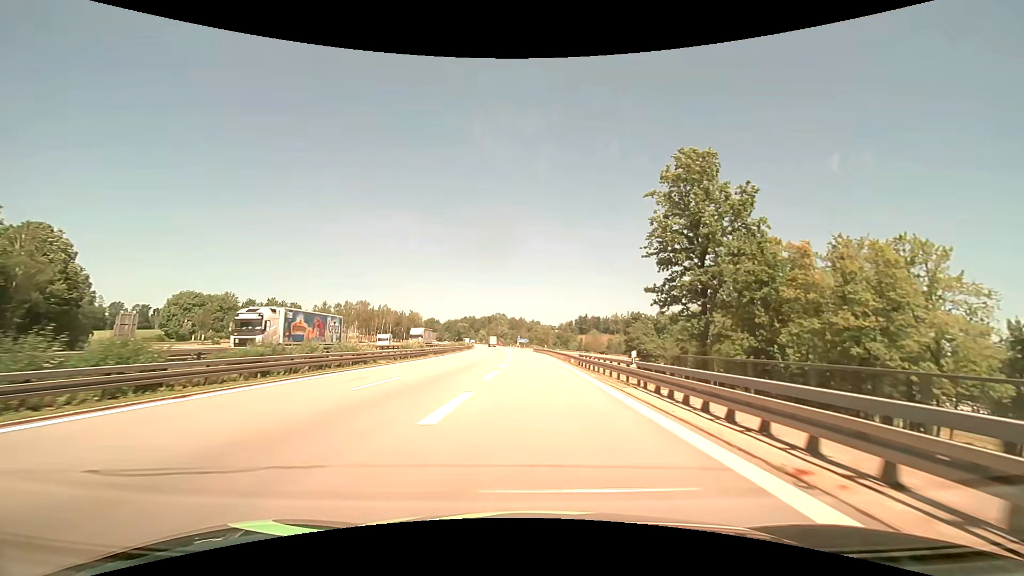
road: motorway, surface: asphalt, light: Day
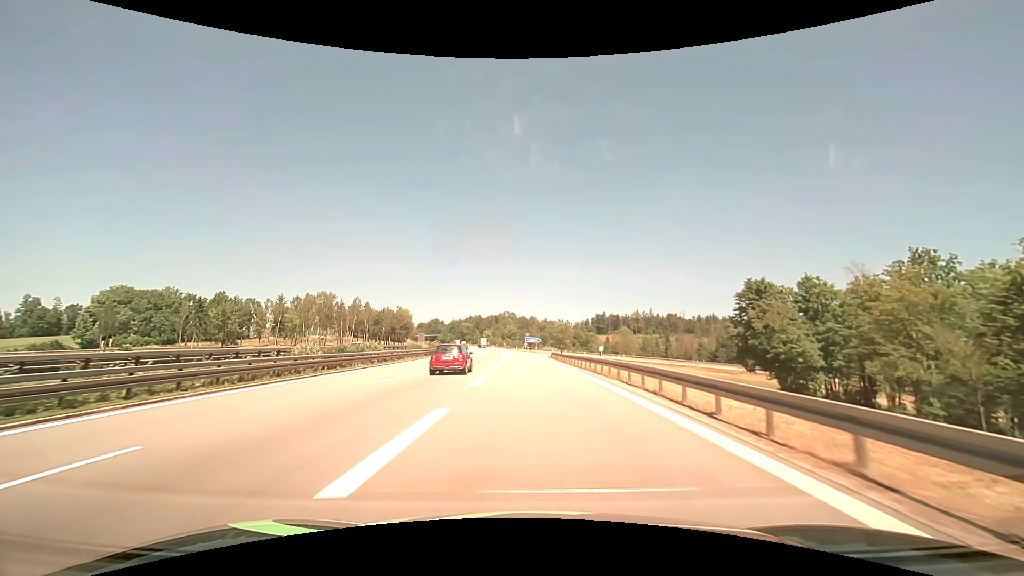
(-0.4, +51.6) m; -1°
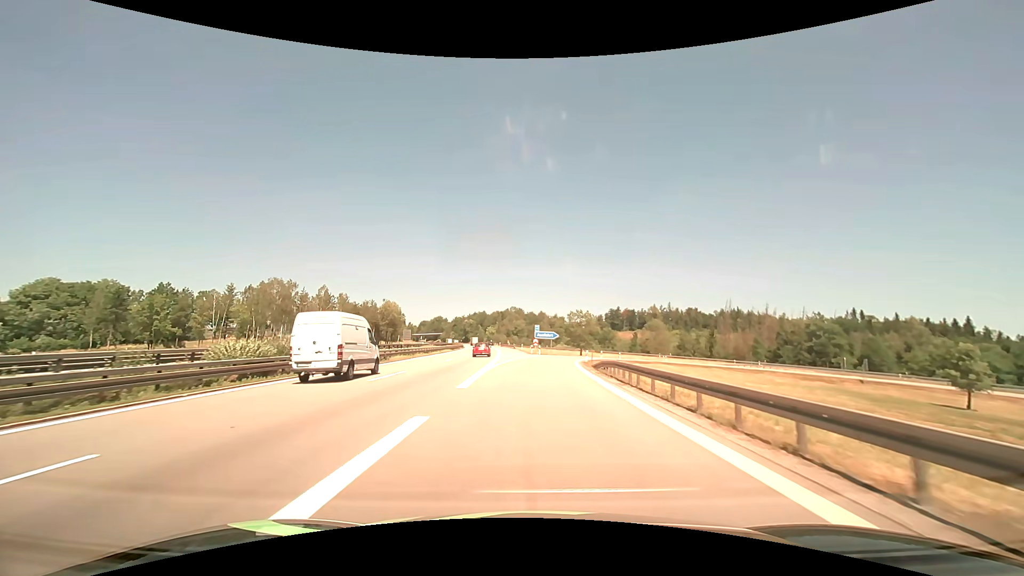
(-0.5, +36.8) m; -1°
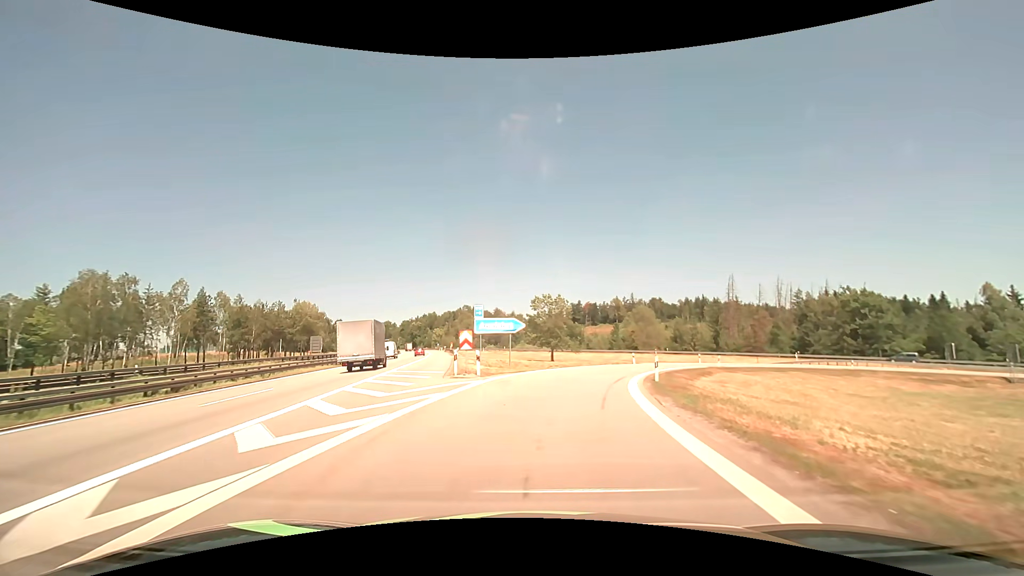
(+1.2, +38.7) m; +5°
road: motorway_link
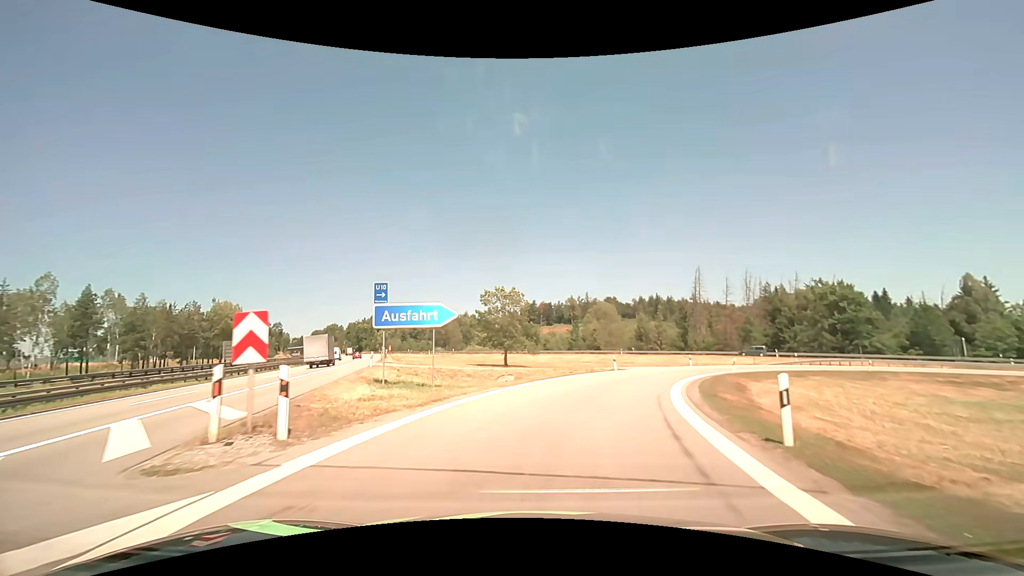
(+0.5, +13.3) m; +5°
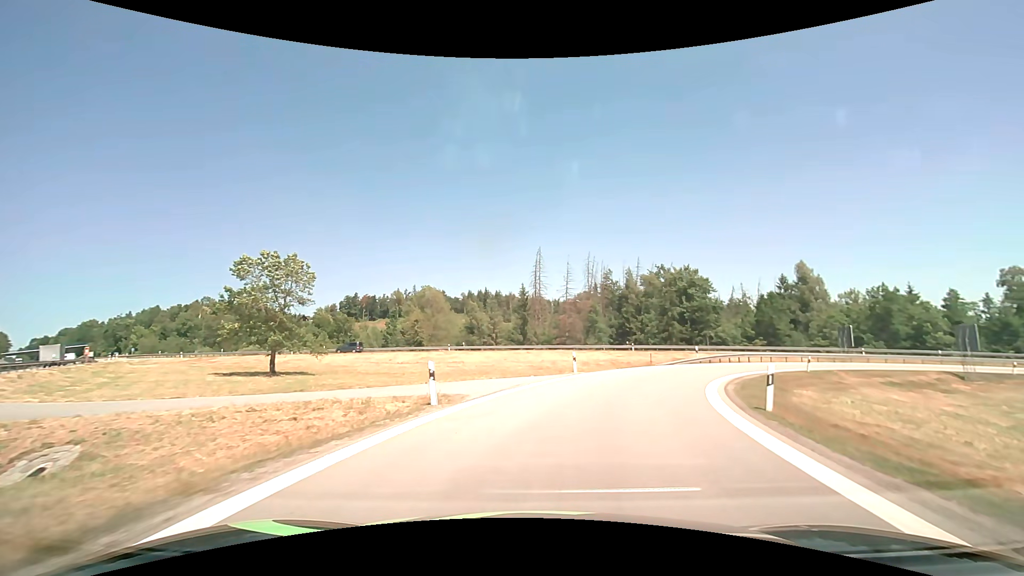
(+3.2, +23.0) m; +19°
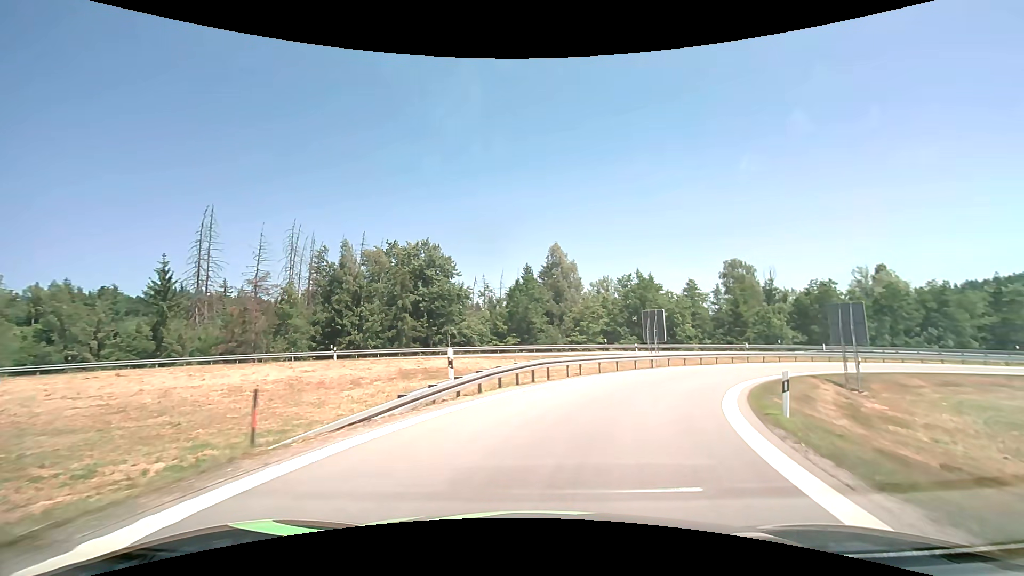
(+7.0, +25.8) m; +30°
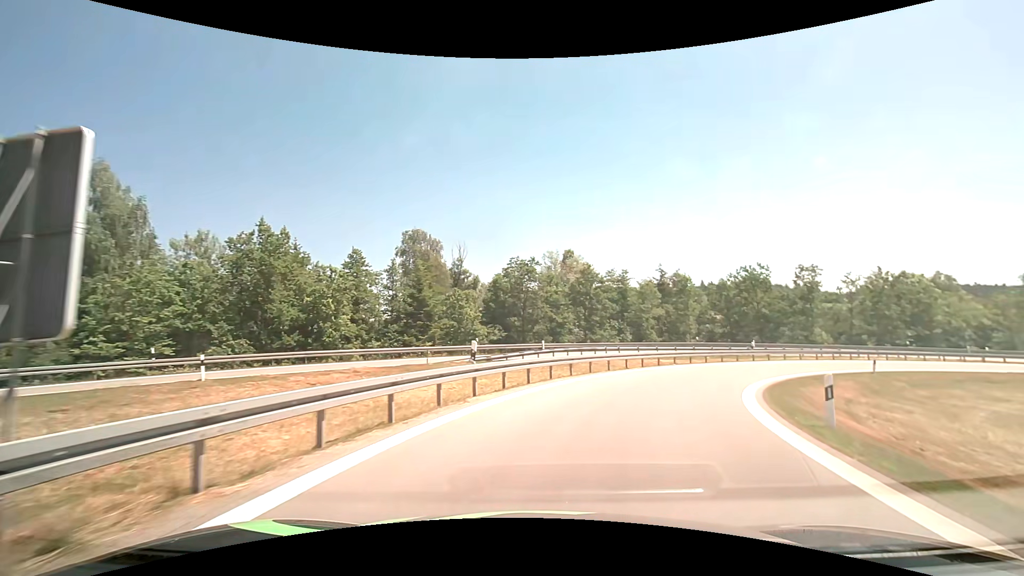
(+8.1, +26.1) m; +36°
(+1, +10) (+5, +19) (+11, +27) (+18, +34) (+27, +39) (+36, +43) (+46, +44) (+56, +44) (+66, +42) (+76, +40) m
